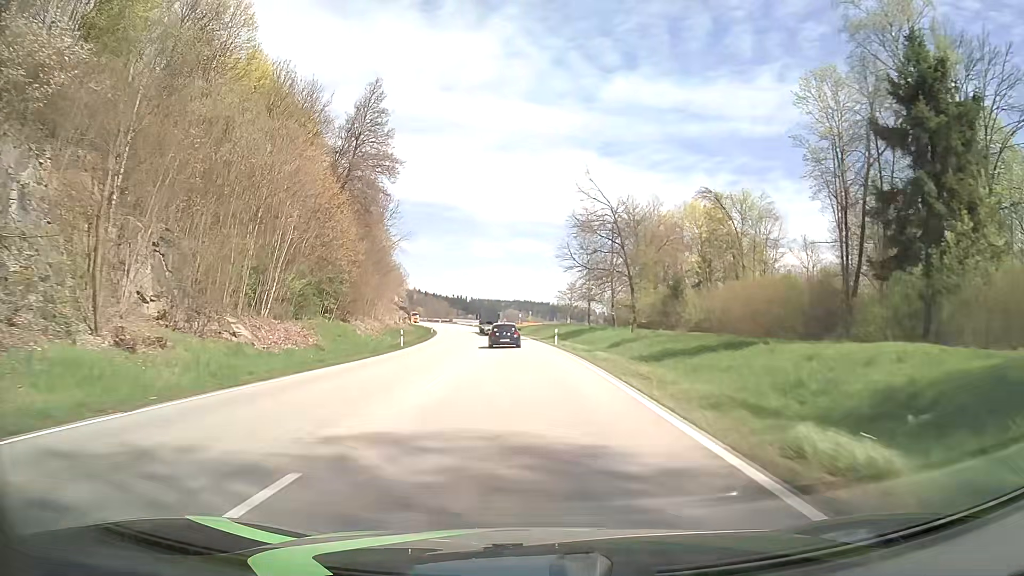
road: primary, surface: asphalt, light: Day
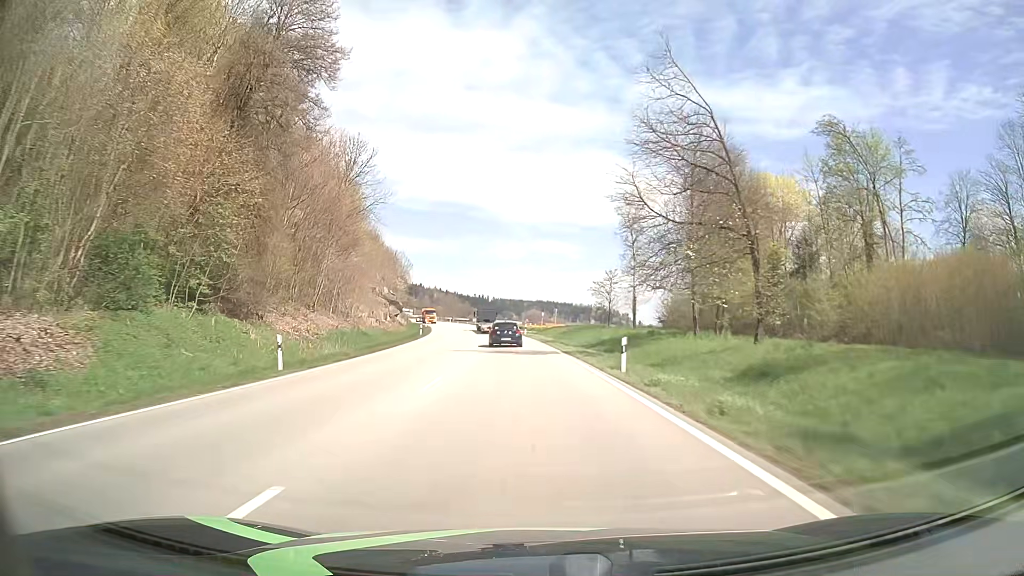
(-0.4, +24.4) m; -2°
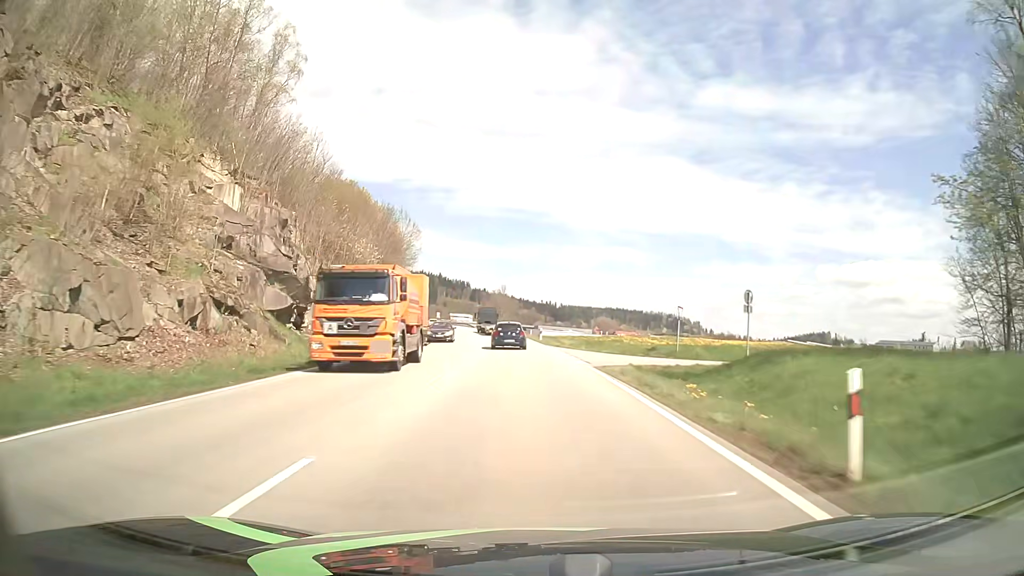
(-3.0, +58.4) m; -6°
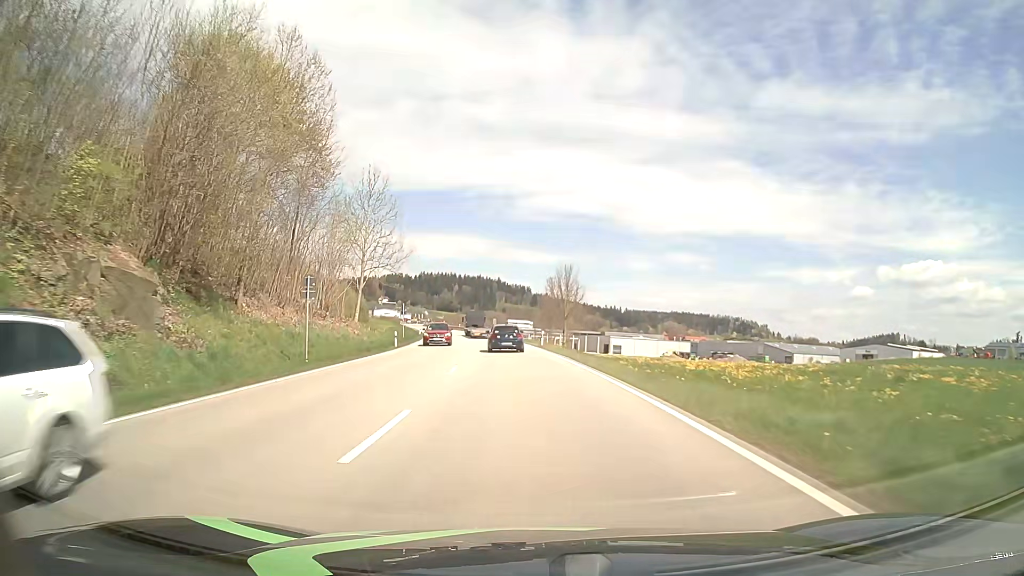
(-2.4, +55.9) m; -5°
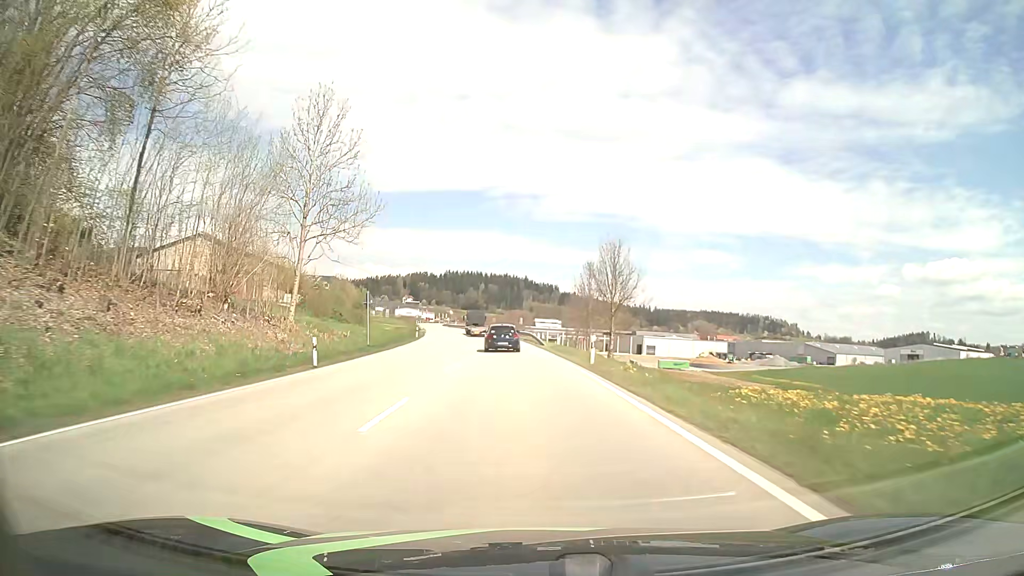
(-0.4, +21.8) m; -2°
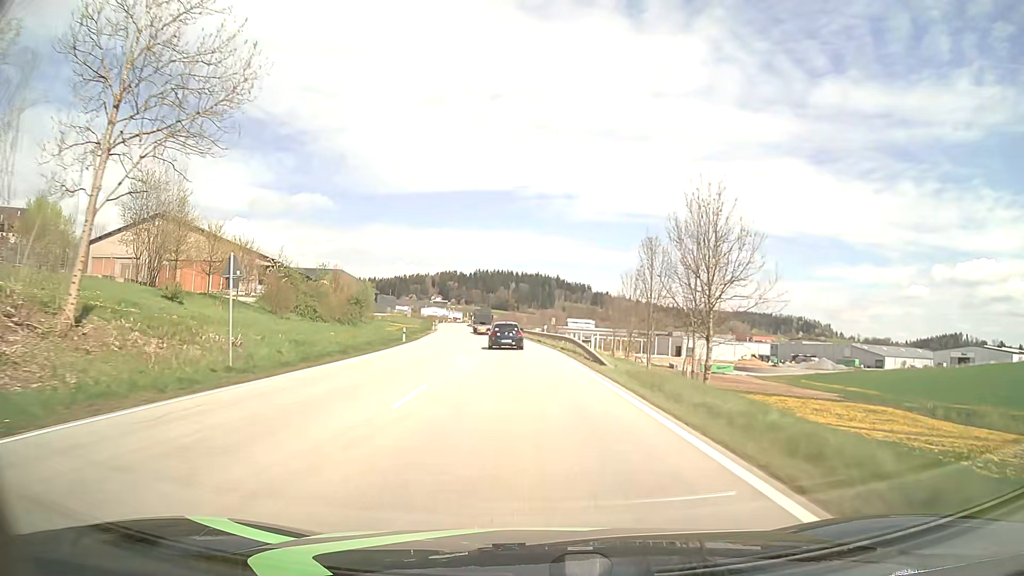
(-0.5, +21.7) m; -3°
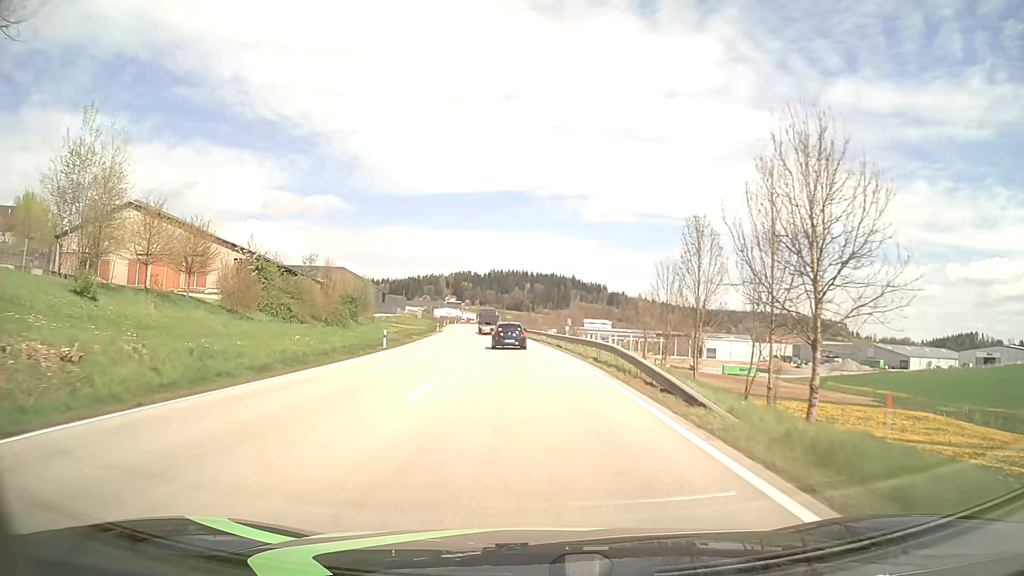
(-0.1, +10.8) m; -1°
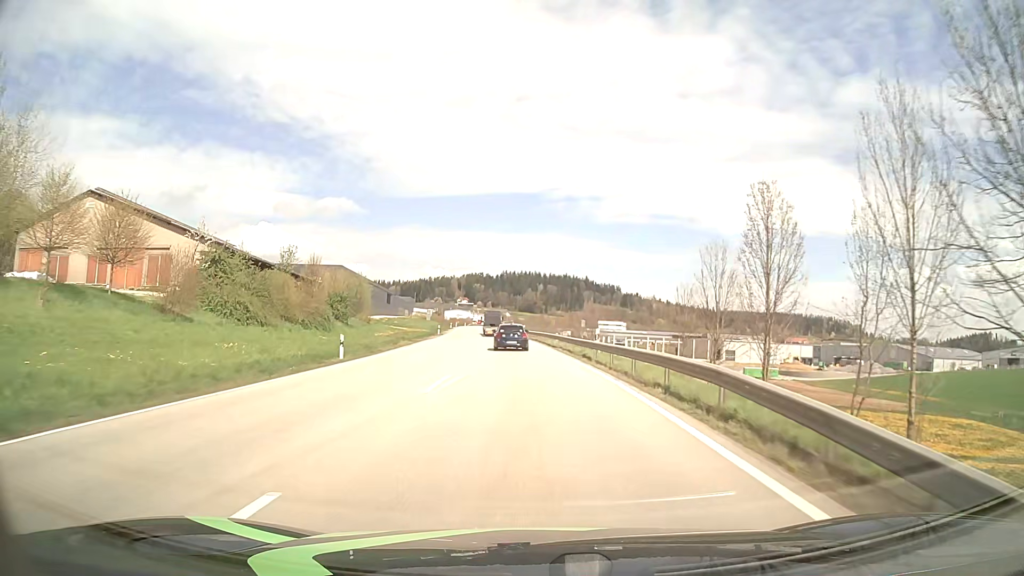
(-0.1, +10.8) m; -1°
(0, +10) (0, +20) (-1, +30) (-1, +40) (-2, +50) (-3, +60) (-3, +70) (-4, +80) (-5, +90) (-6, +100) m
